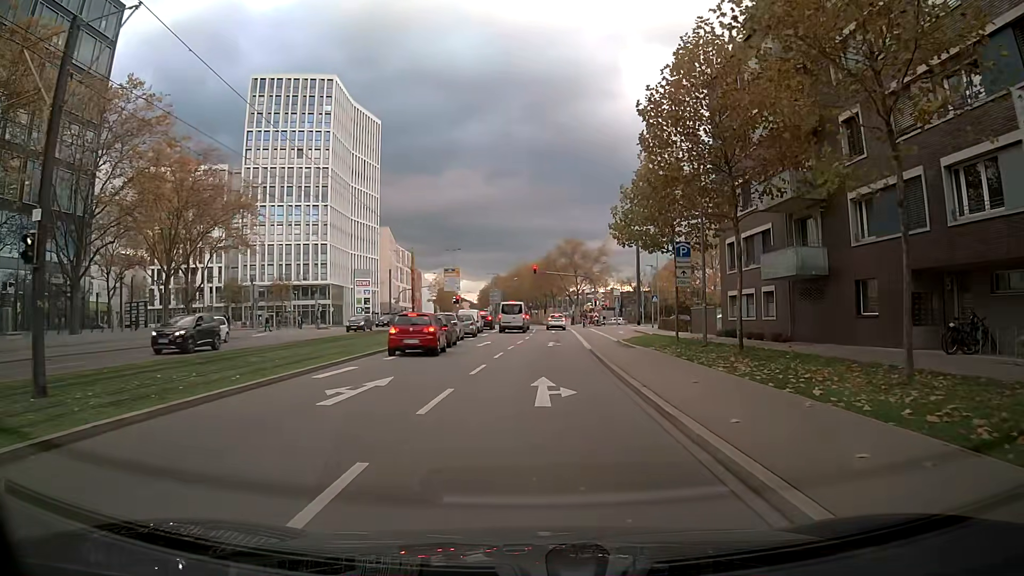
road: secondary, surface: asphalt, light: Day
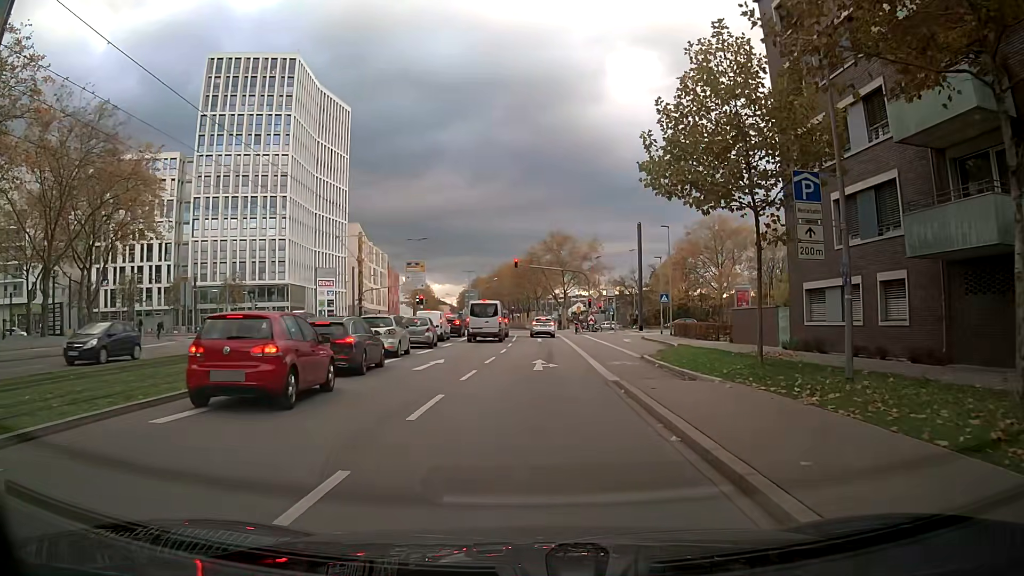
(+0.1, +12.9) m; +1°
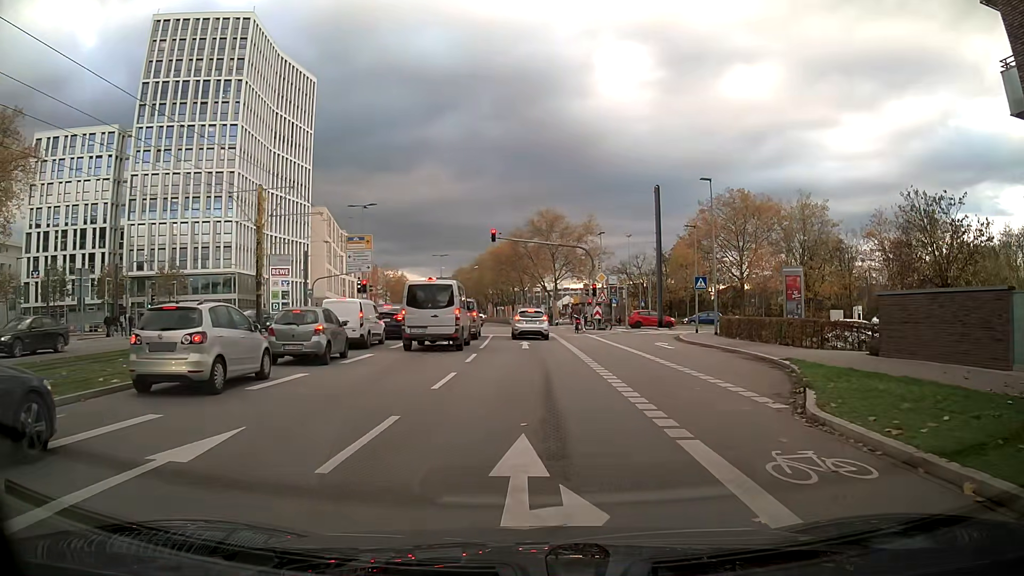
(-0.3, +15.8) m; -1°
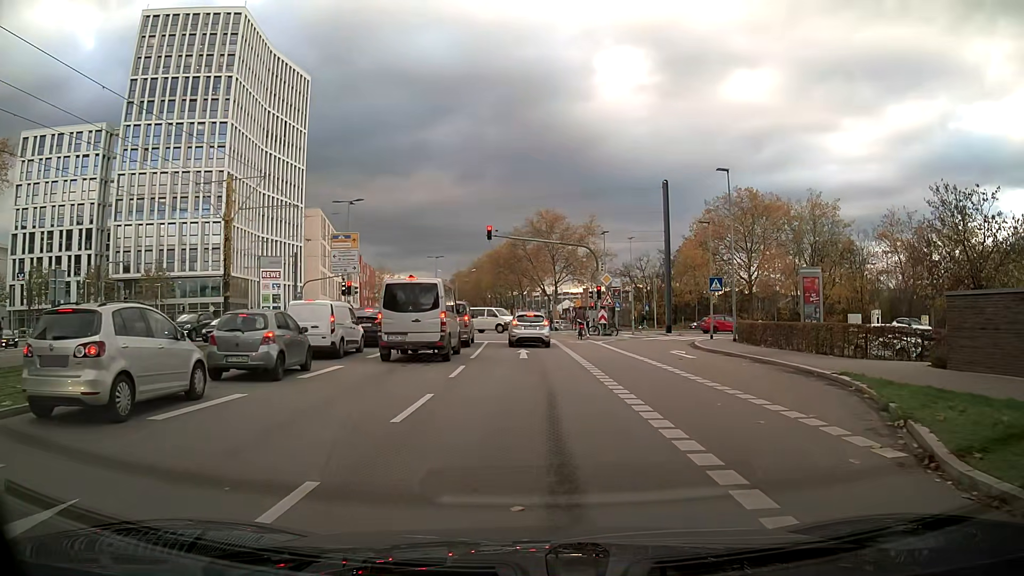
(0.0, +3.4) m; +1°
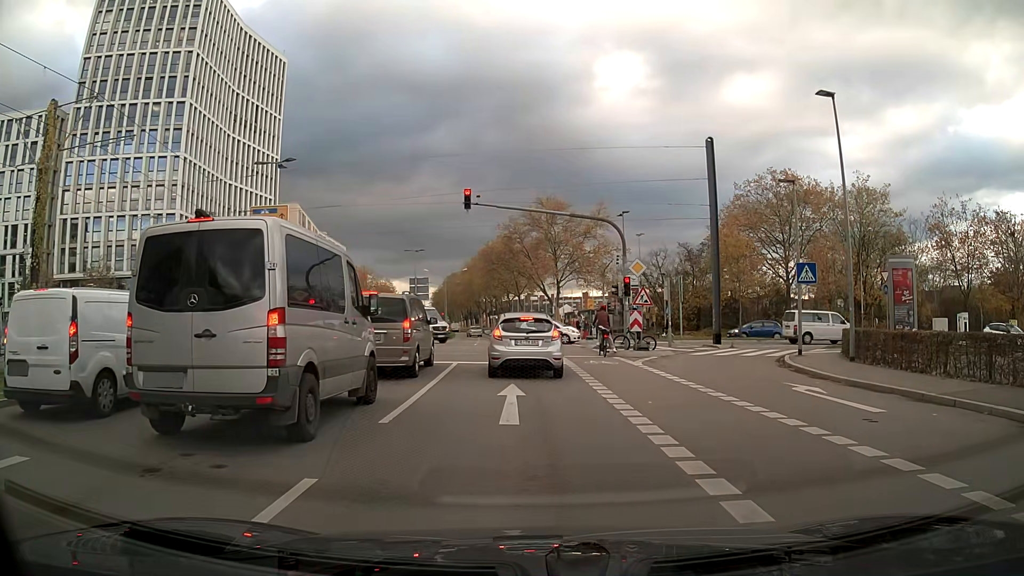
(+0.3, +12.2) m; +2°
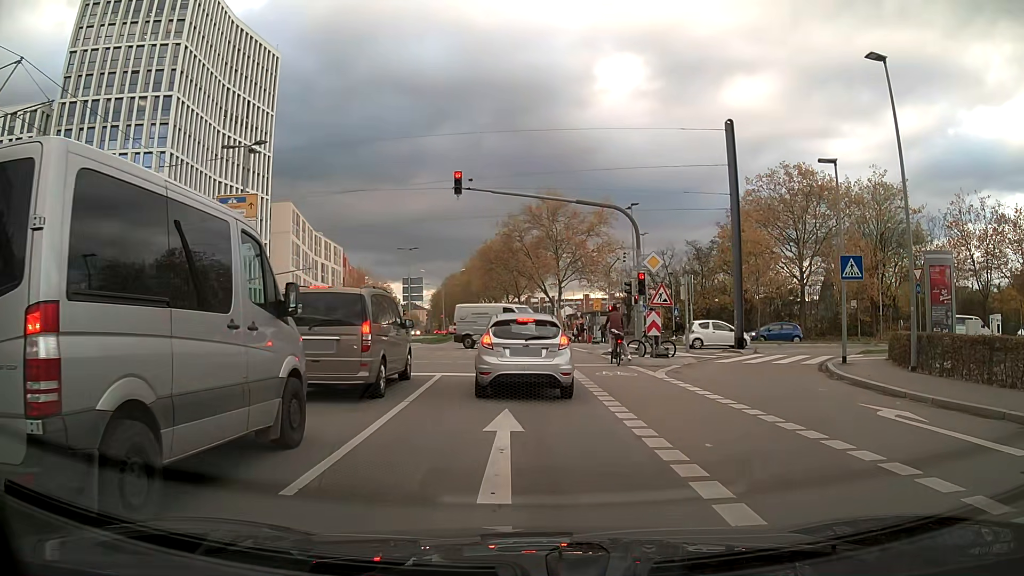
(0.0, +3.6) m; 0°
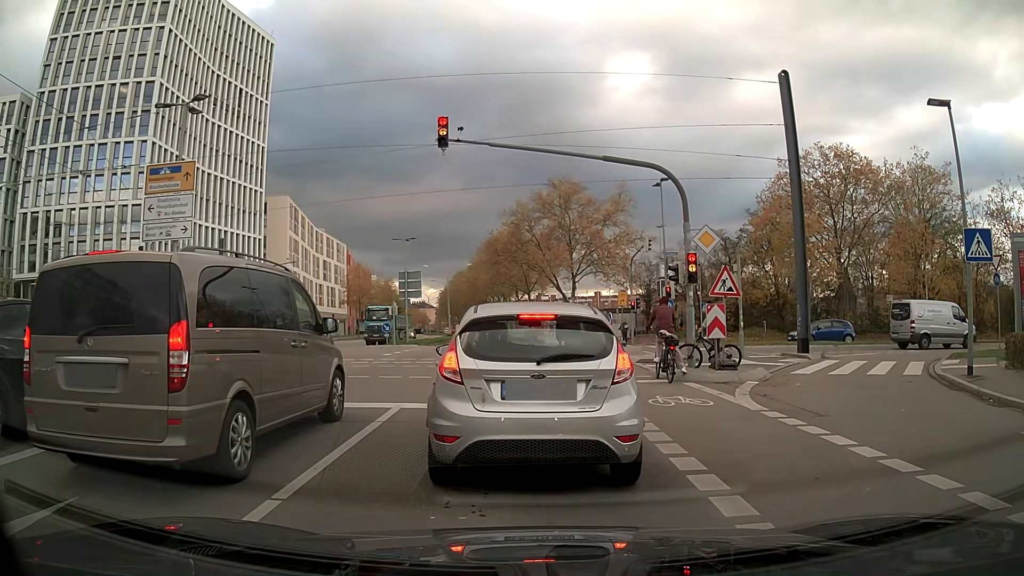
(0.0, +6.0) m; 0°
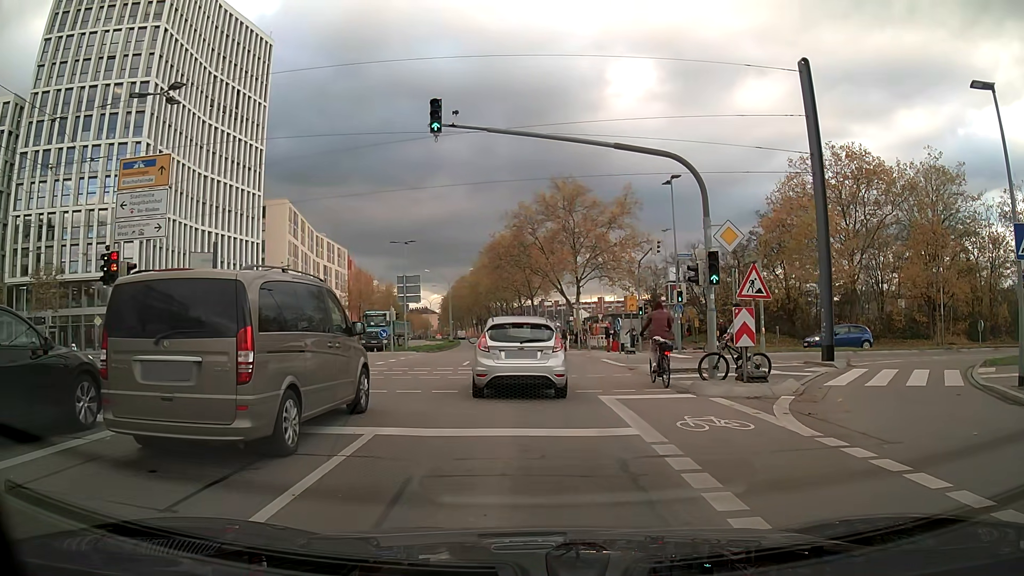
(0.0, +2.0) m; -1°
(0, +10) (0, +20) (-1, +30) (-1, +40) (-2, +50) (-2, +60) (-3, +70) (-4, +80) (-4, +90) (-5, +100) m
